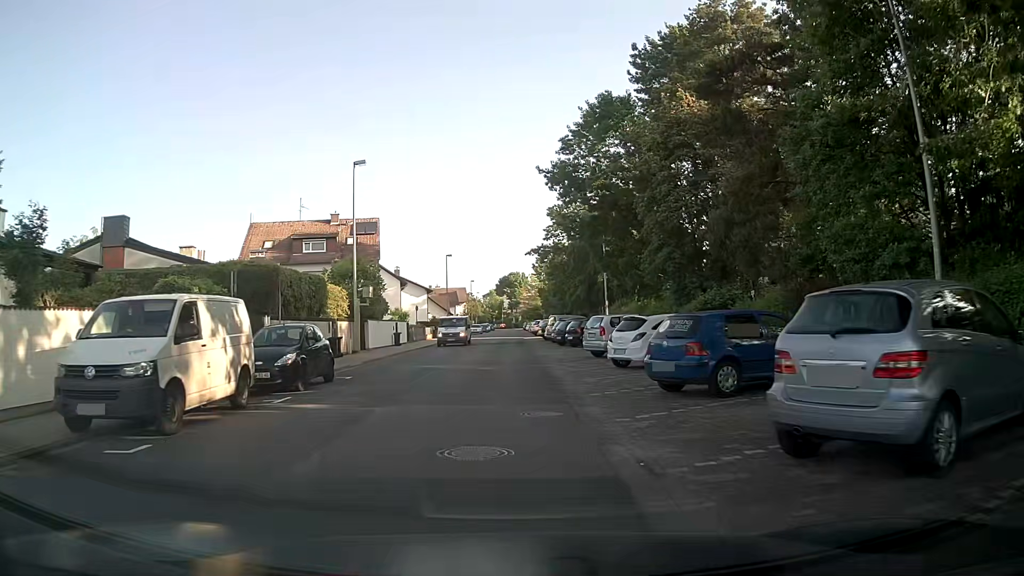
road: residential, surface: asphalt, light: Day
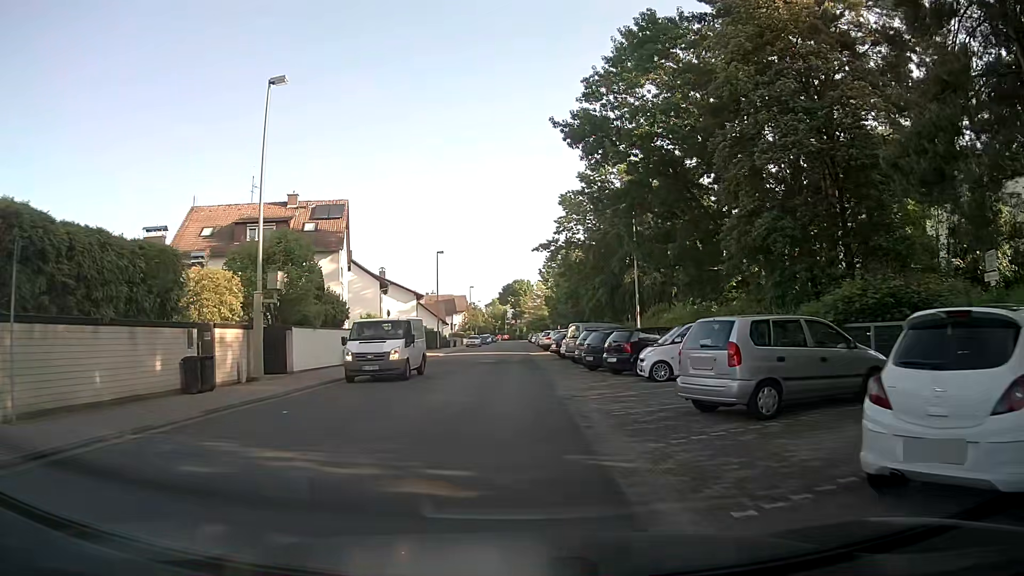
(+0.1, +14.3) m; -1°
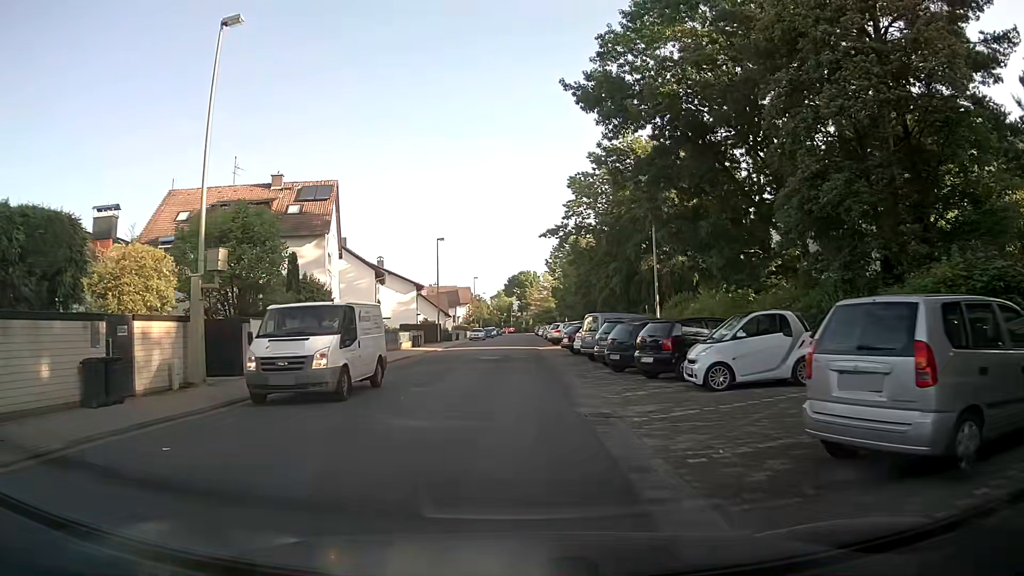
(0.0, +4.8) m; 0°
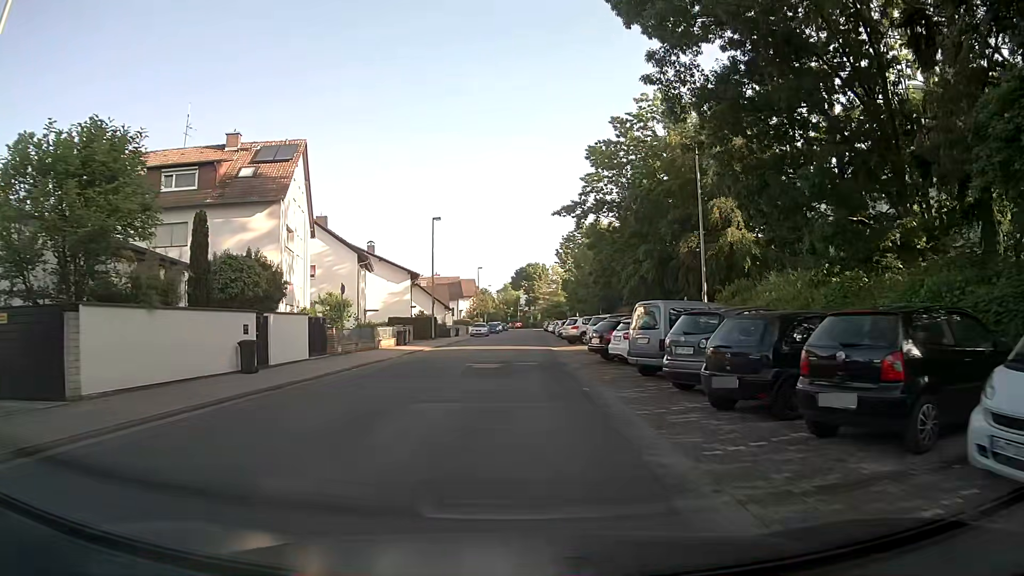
(0.0, +9.6) m; +1°
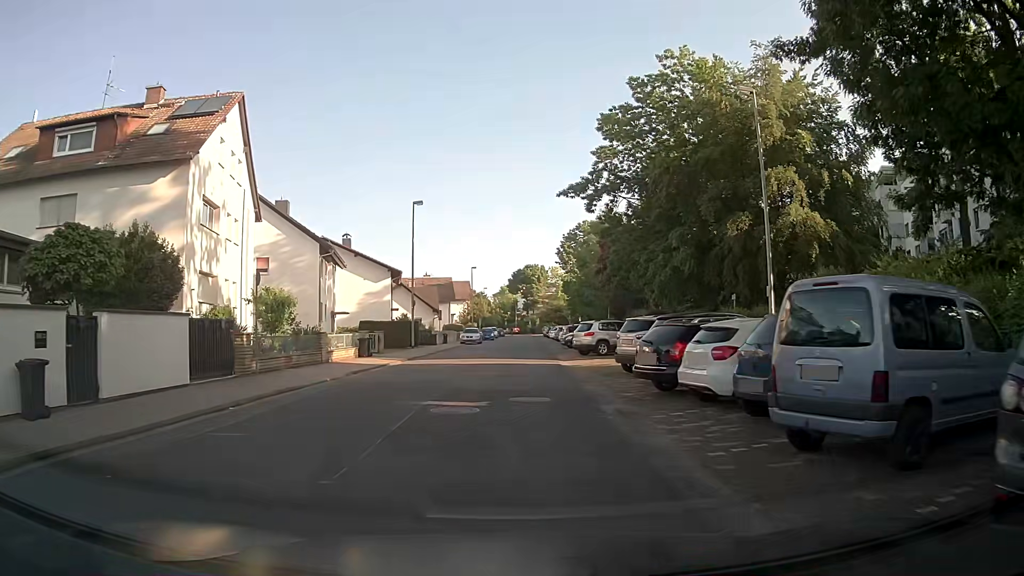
(-0.1, +9.6) m; -1°
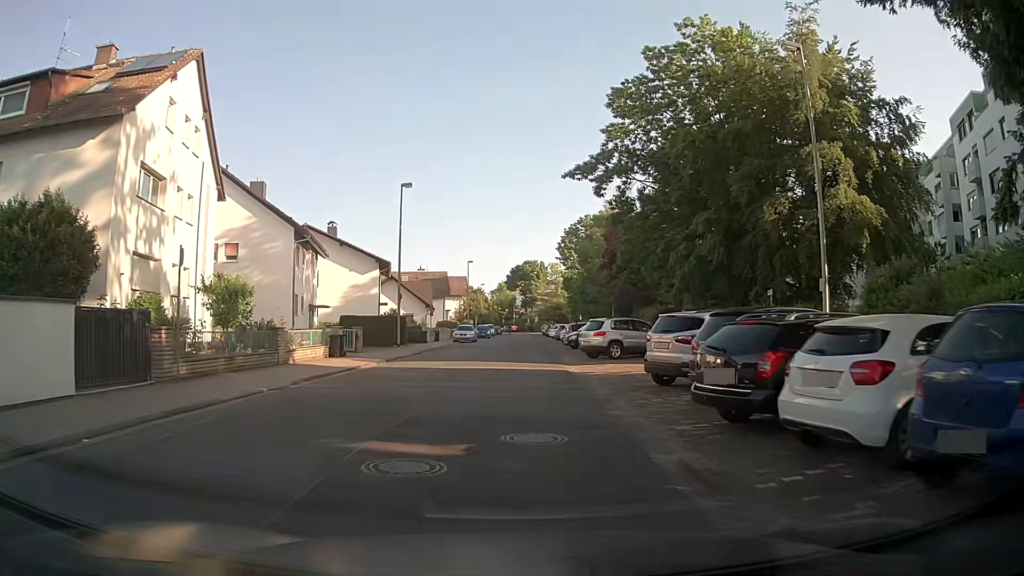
(0.0, +4.8) m; +1°
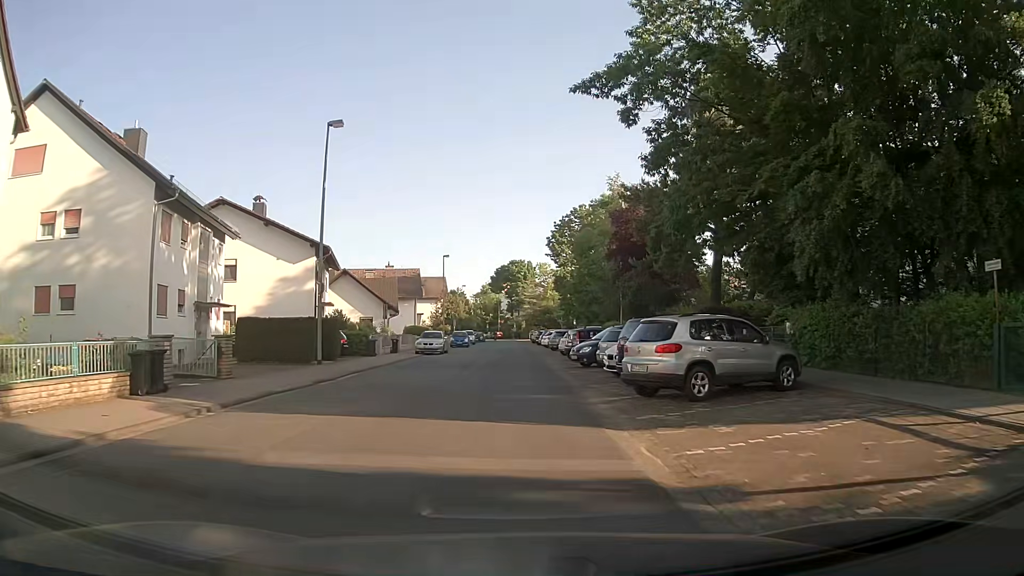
(+0.1, +14.4) m; +1°
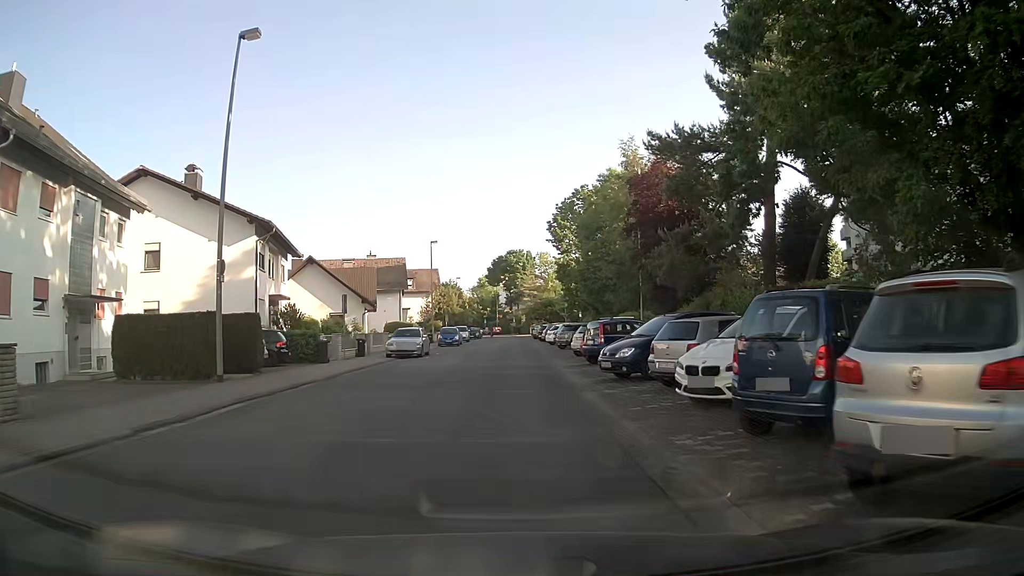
(0.0, +9.6) m; 0°
(0, +10) (0, +20) (0, +30) (0, +40) (0, +50) (0, +60) (-1, +70) (-1, +80) (-1, +90) (-1, +100) m
